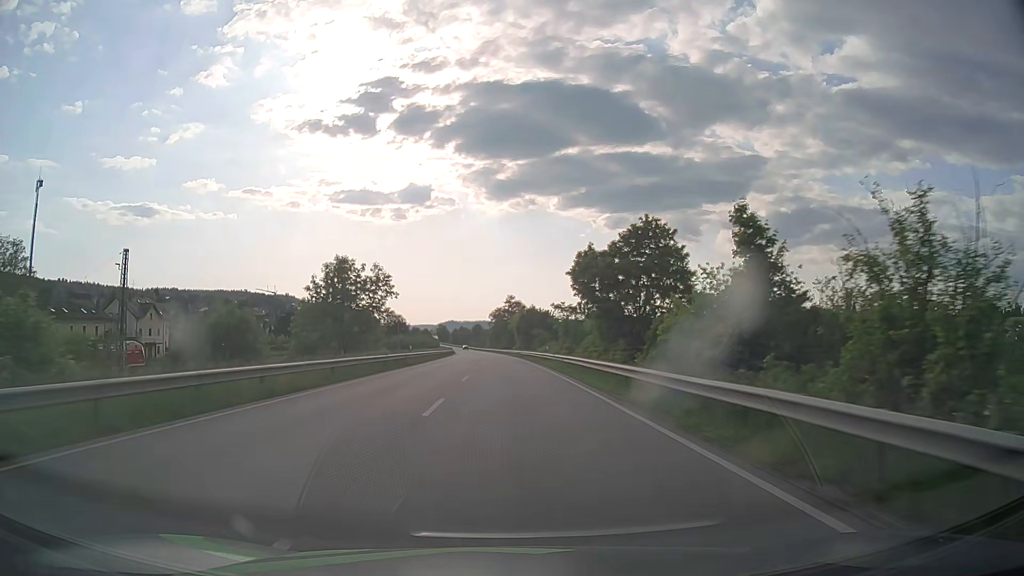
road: primary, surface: asphalt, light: Day
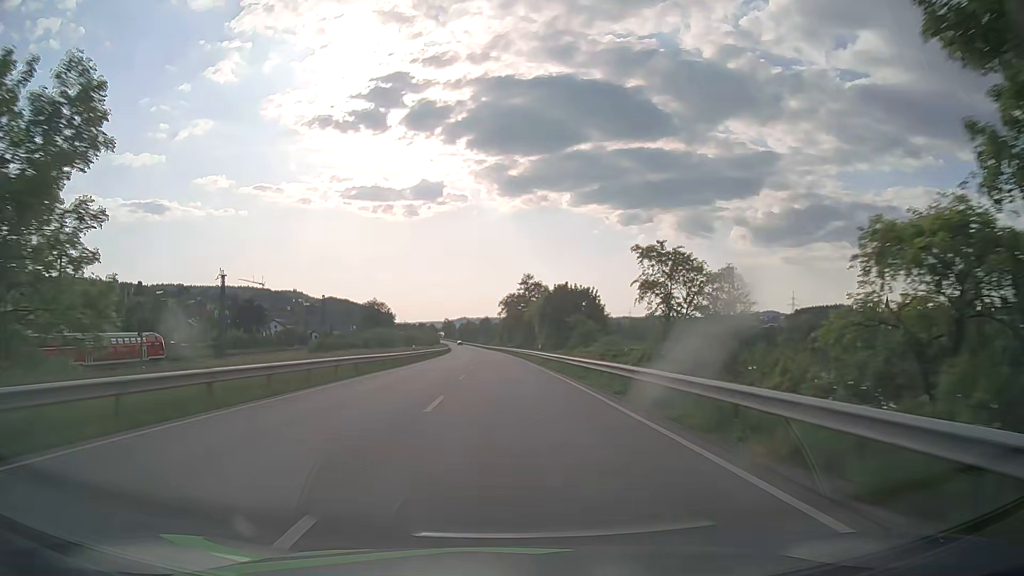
(-0.5, +47.6) m; -1°
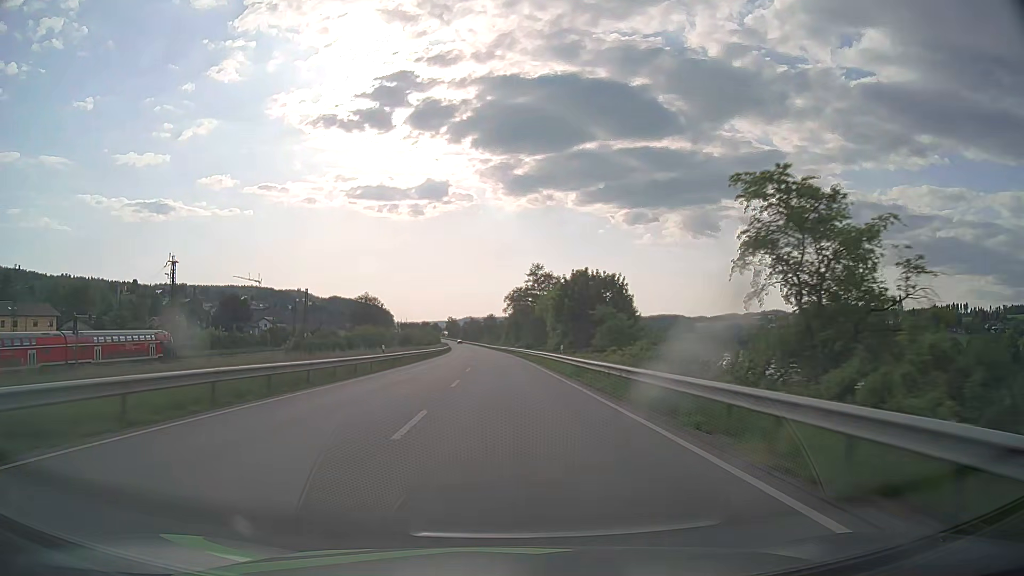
(-0.1, +15.9) m; -1°
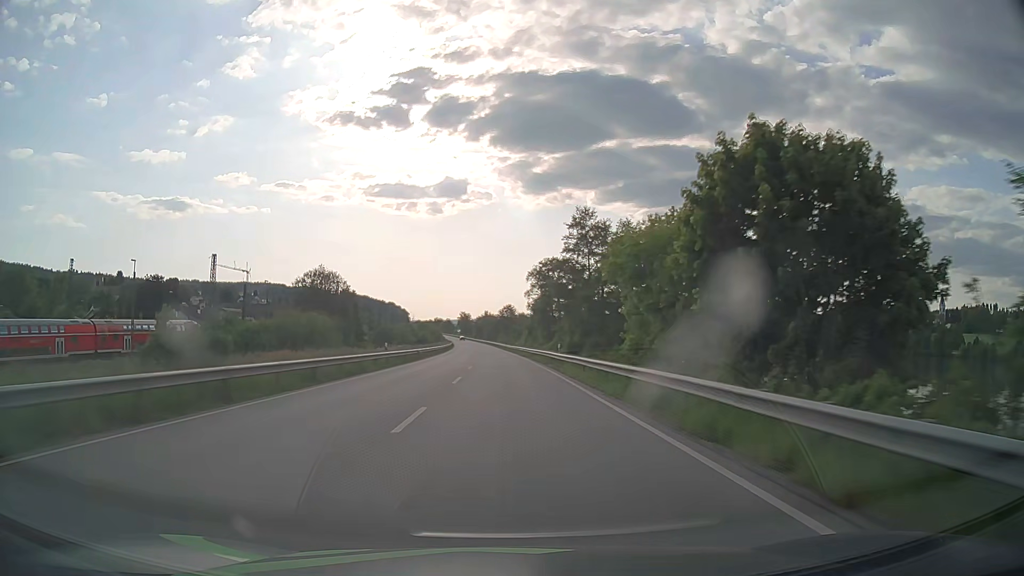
(-0.4, +47.6) m; -1°
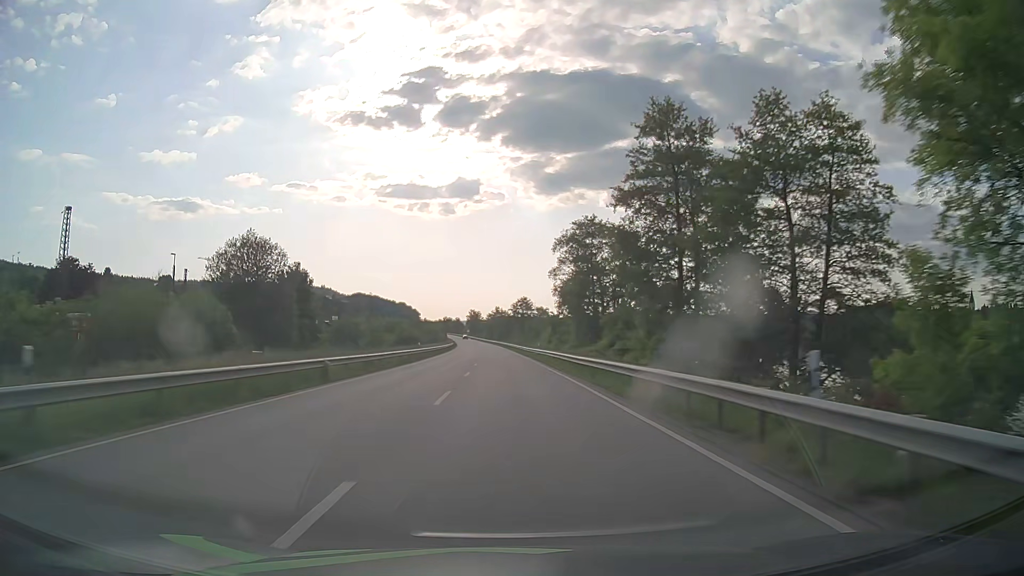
(-0.4, +31.7) m; -1°
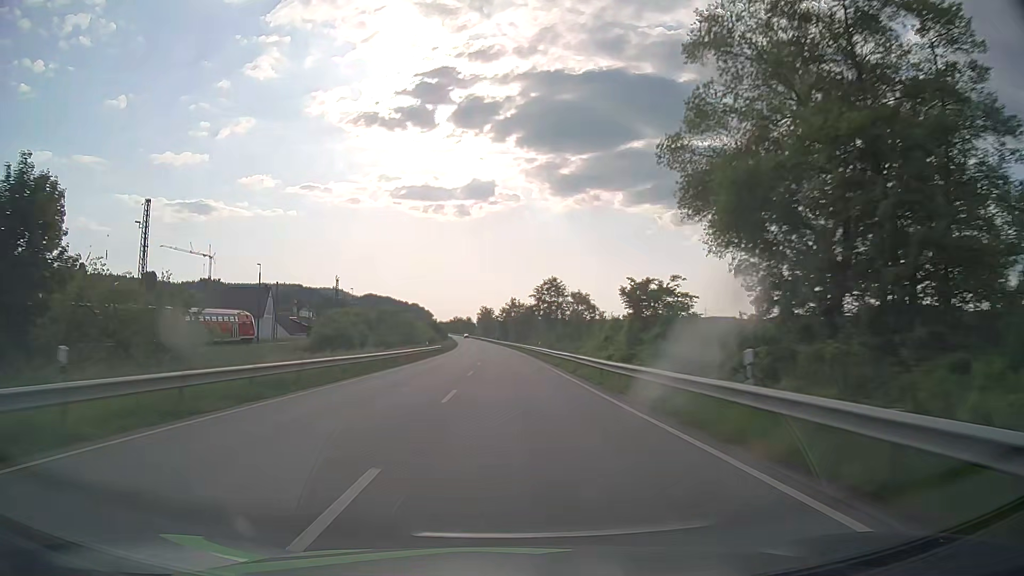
(-0.6, +47.5) m; -1°
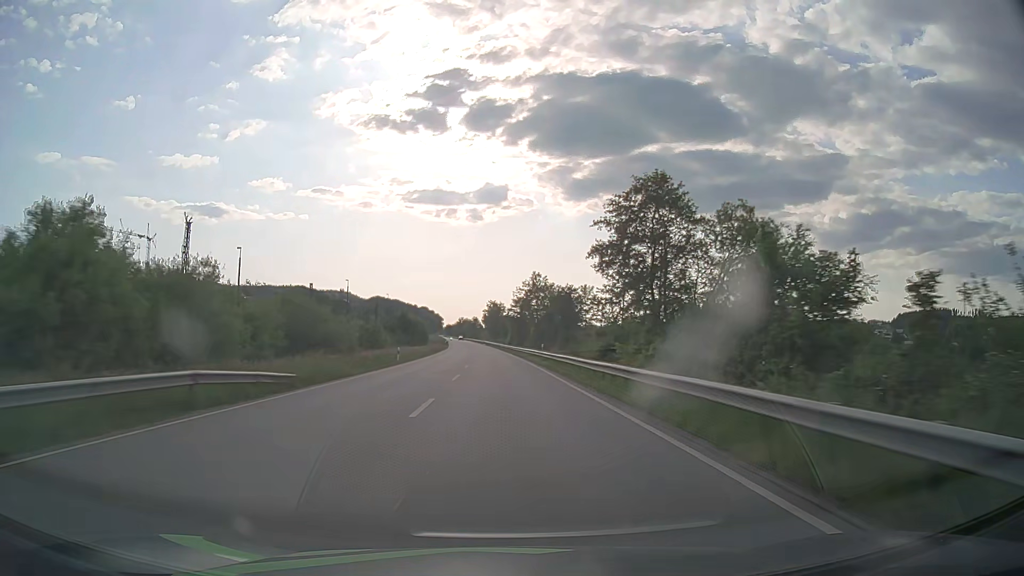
(-0.5, +63.2) m; -1°
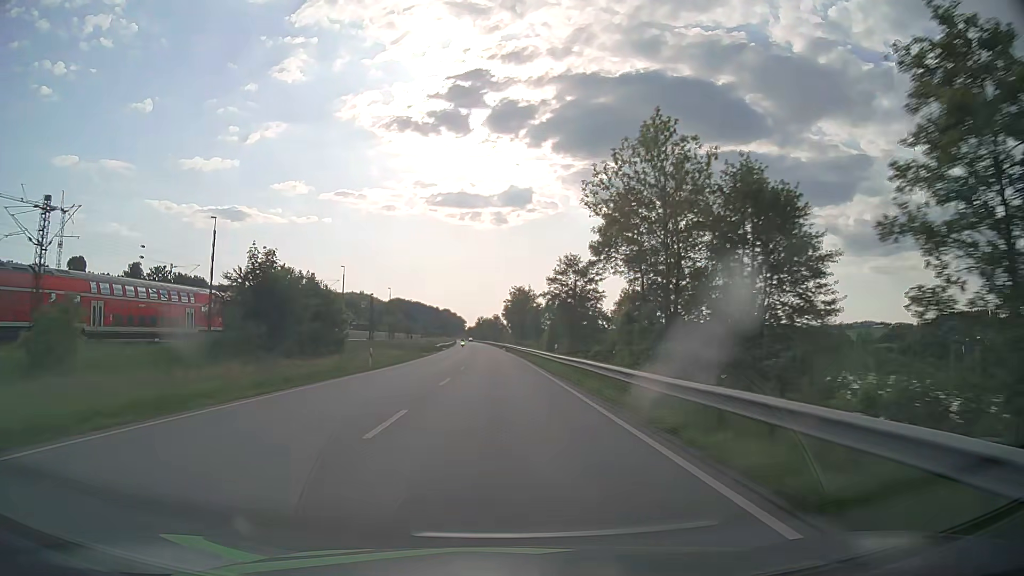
(-1.1, +63.1) m; -2°
(0, +10) (0, +20) (0, +30) (-1, +40) (-1, +50) (-1, +60) (-1, +70) (-2, +80) (-2, +90) (-3, +100) m
